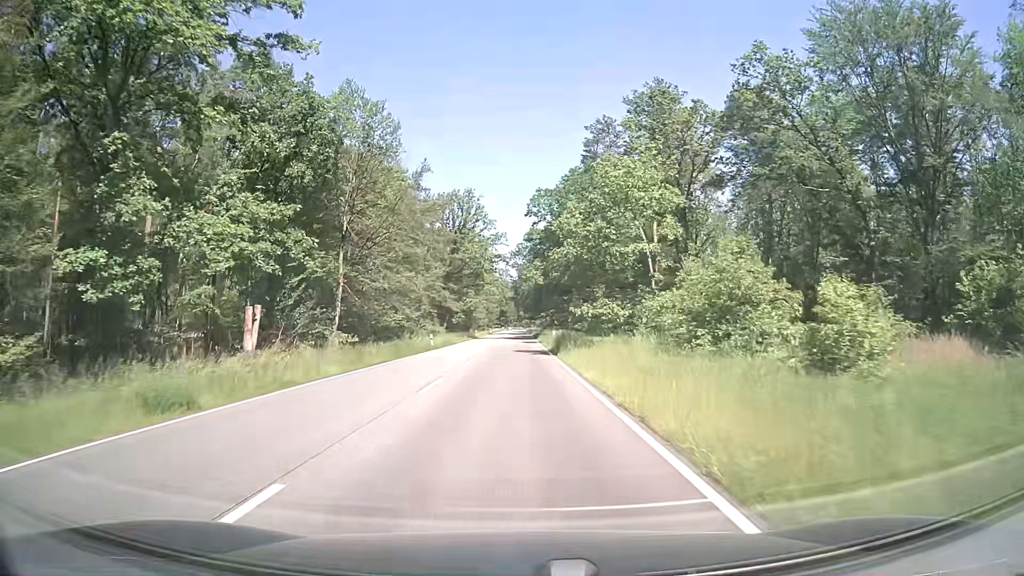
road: secondary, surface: asphalt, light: Day
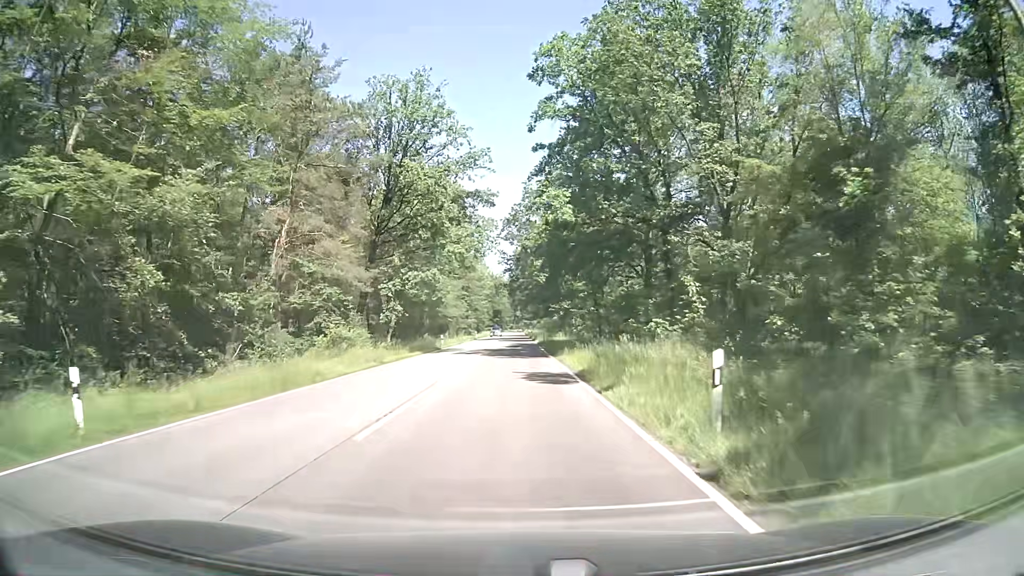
(0.0, +42.0) m; 0°
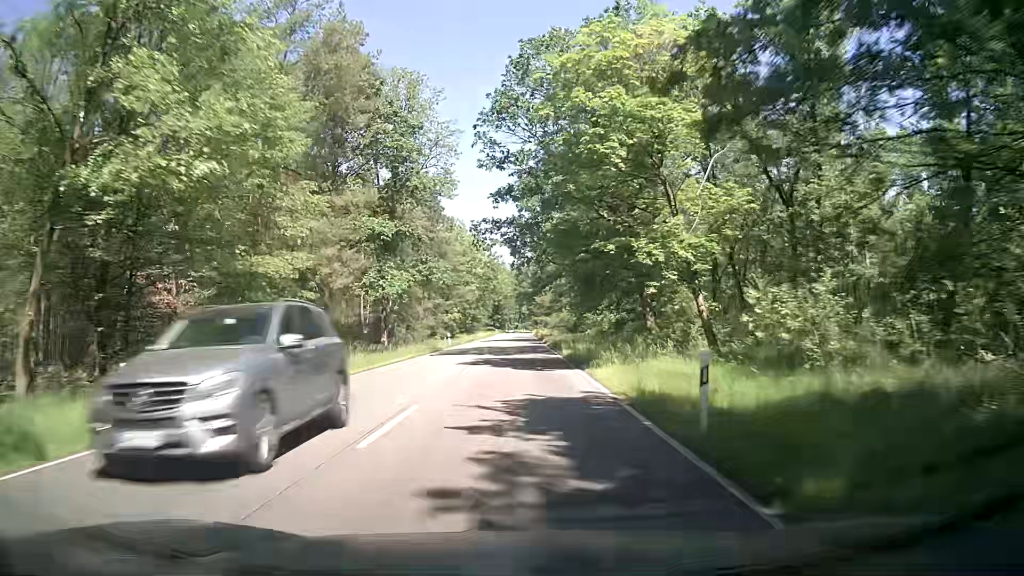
(-0.2, +49.5) m; 0°
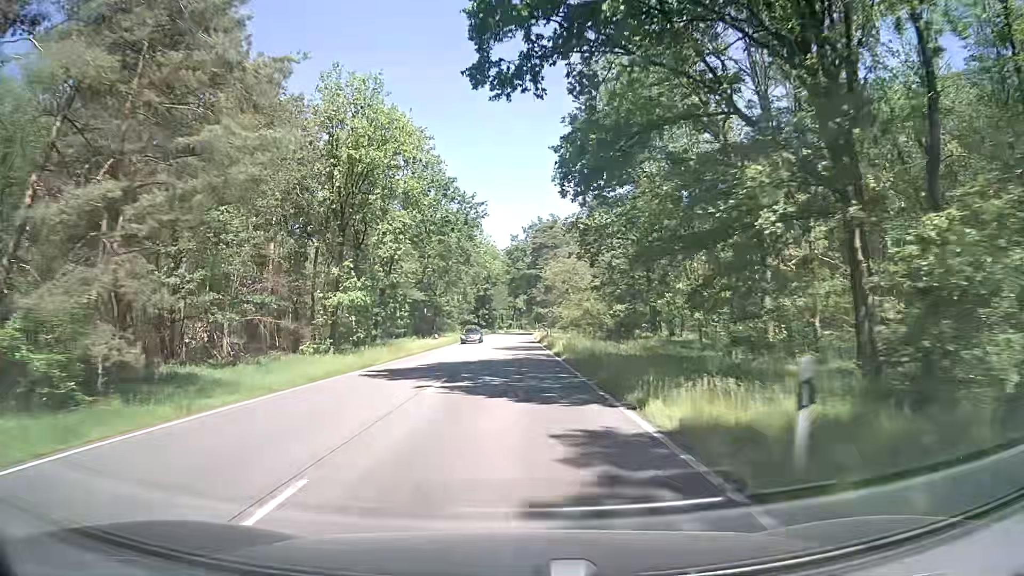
(-0.2, +54.2) m; 0°
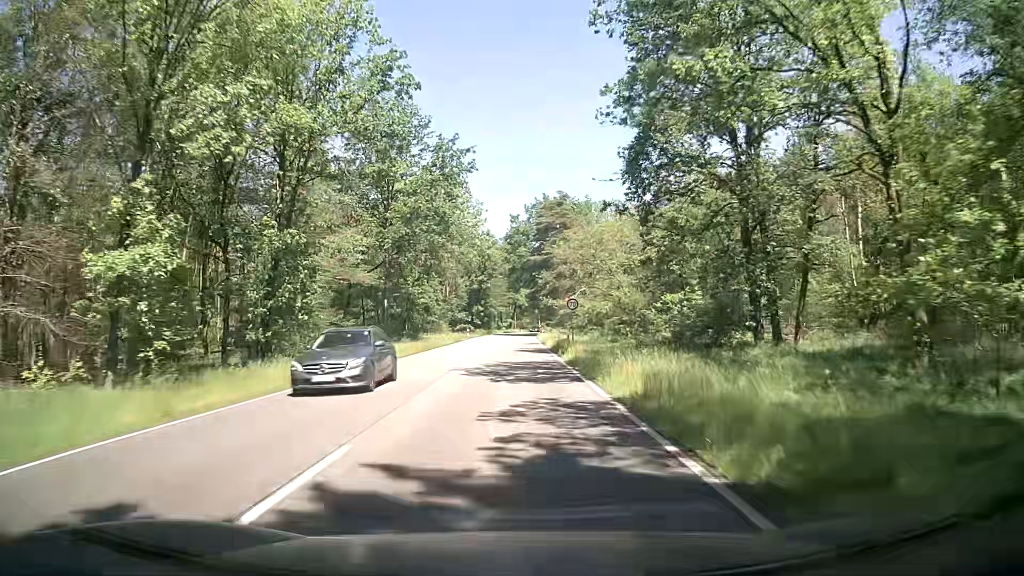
(-0.2, +22.2) m; 0°
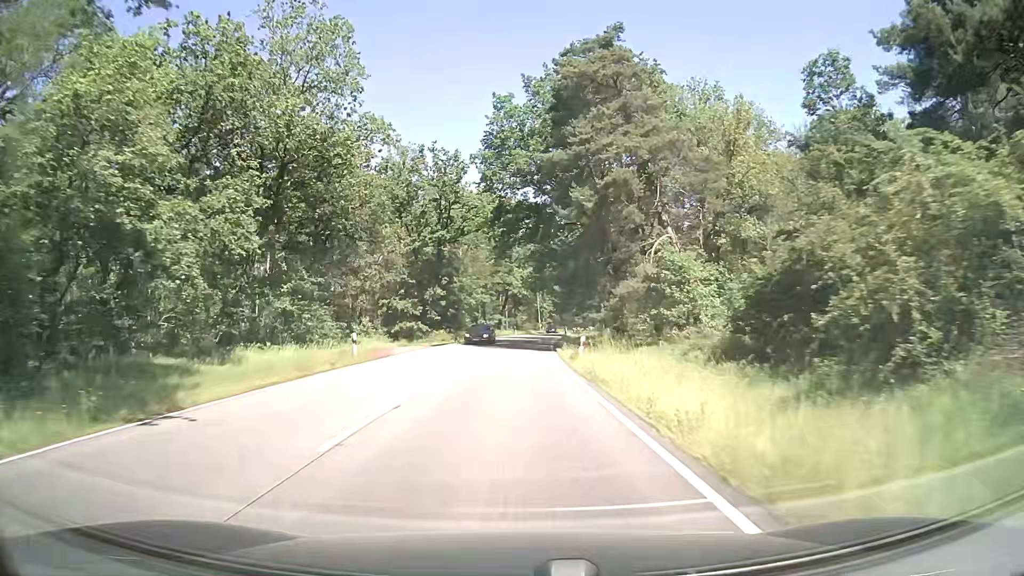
(-0.3, +56.3) m; 0°
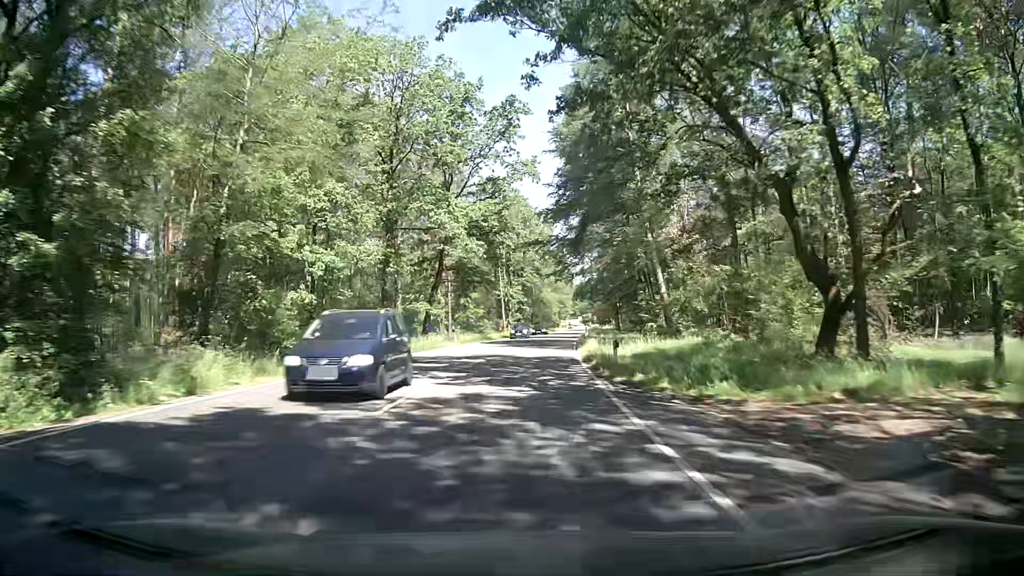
(+0.8, +56.9) m; +3°
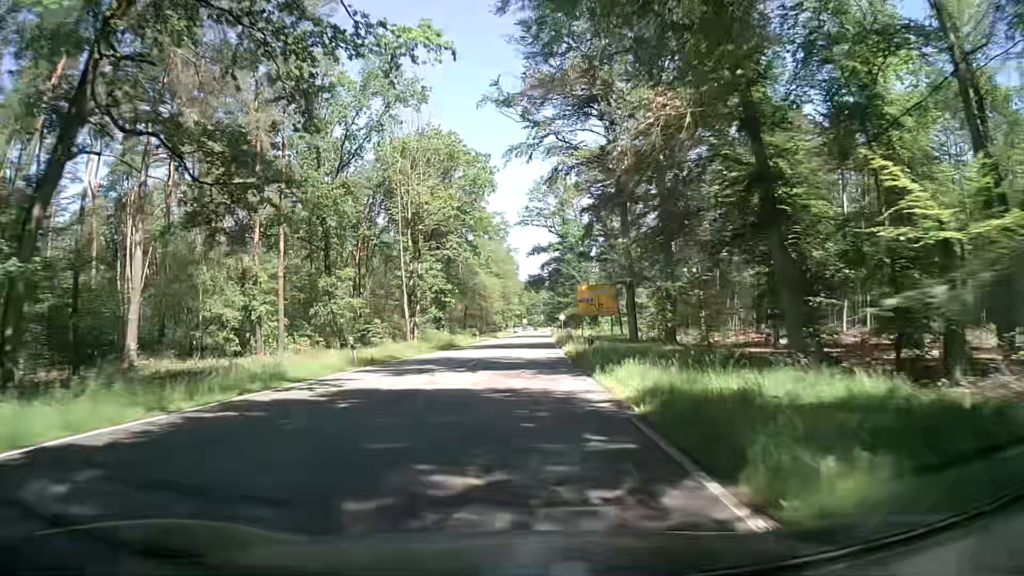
(+1.9, +45.7) m; +5°
(0, +10) (0, +20) (0, +30) (0, +40) (+1, +50) (+1, +60) (+1, +70) (+2, +80) (+2, +90) (+3, +100) m
